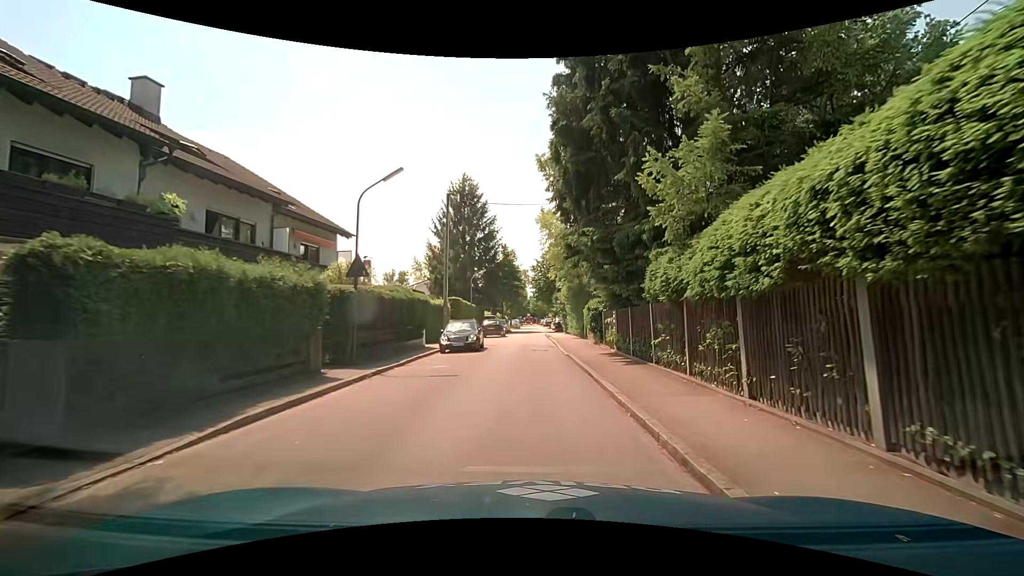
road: residential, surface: asphalt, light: Day
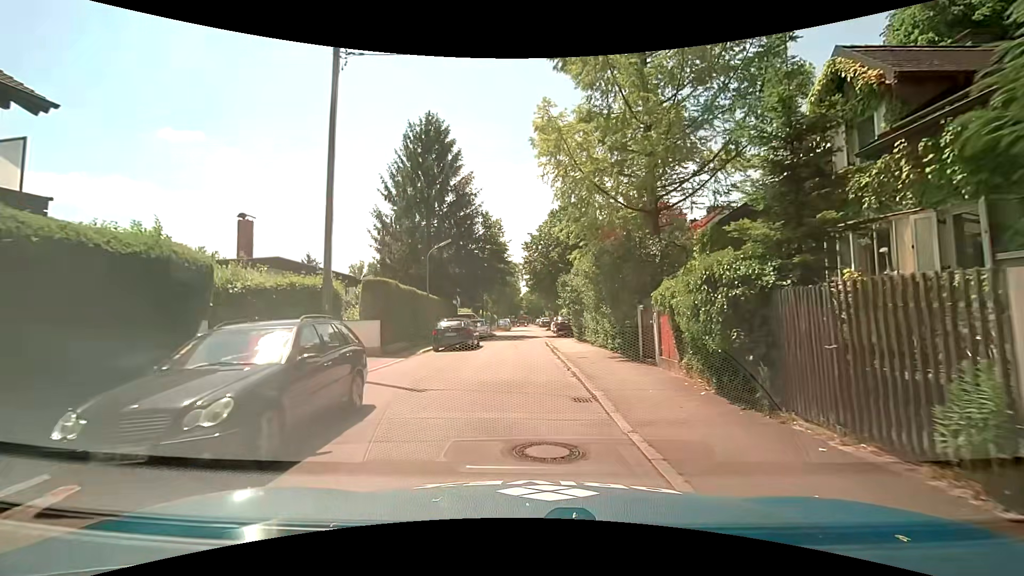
(-0.1, +17.2) m; +1°
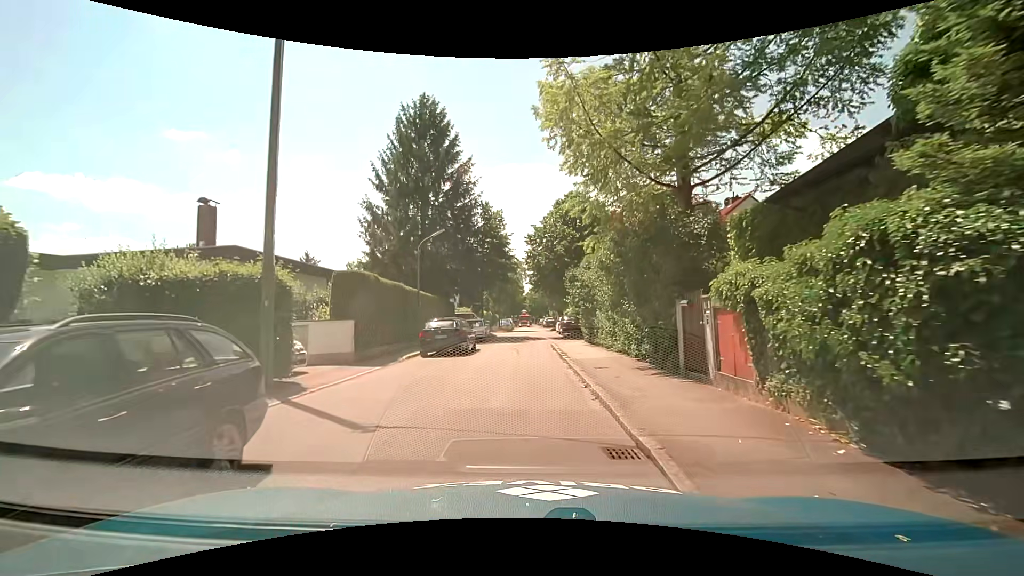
(0.0, +3.3) m; 0°
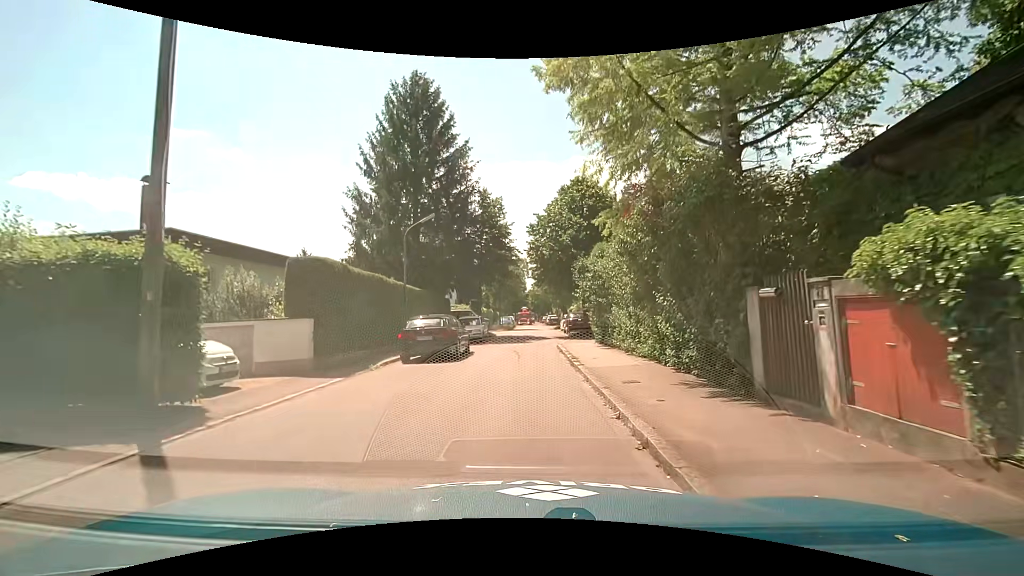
(0.0, +3.3) m; -2°
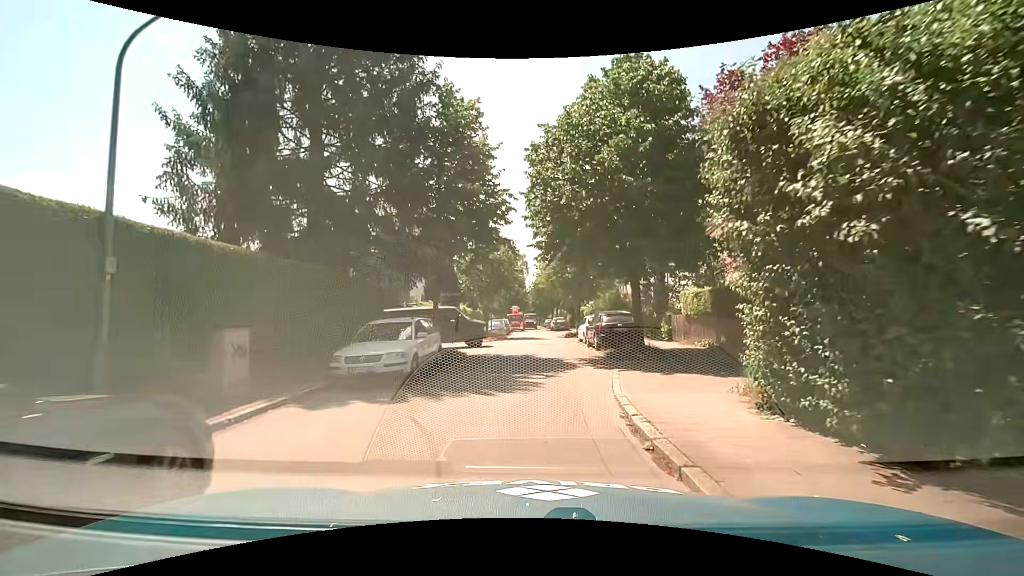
(+0.3, +16.0) m; +2°
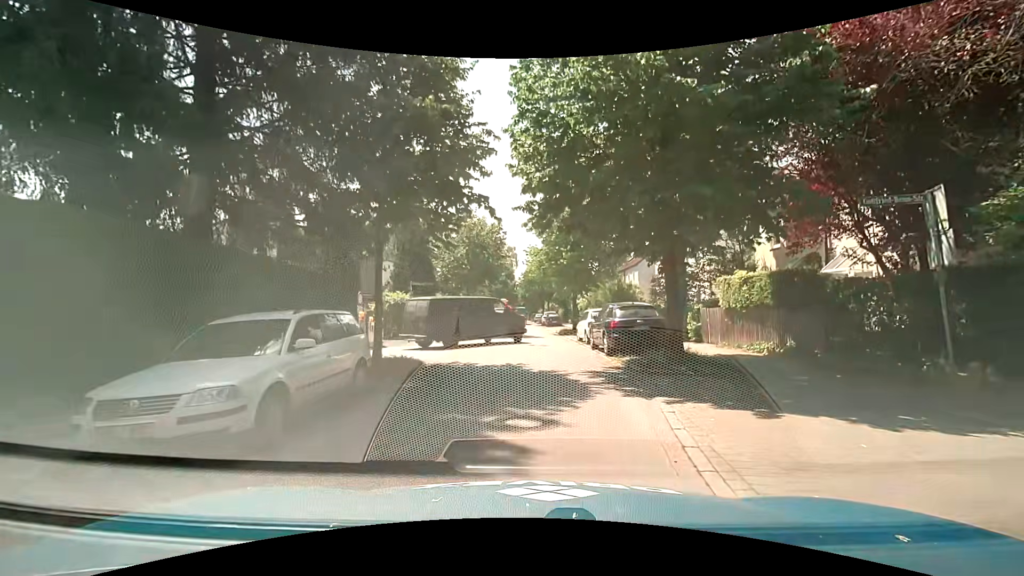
(0.0, +5.3) m; -1°
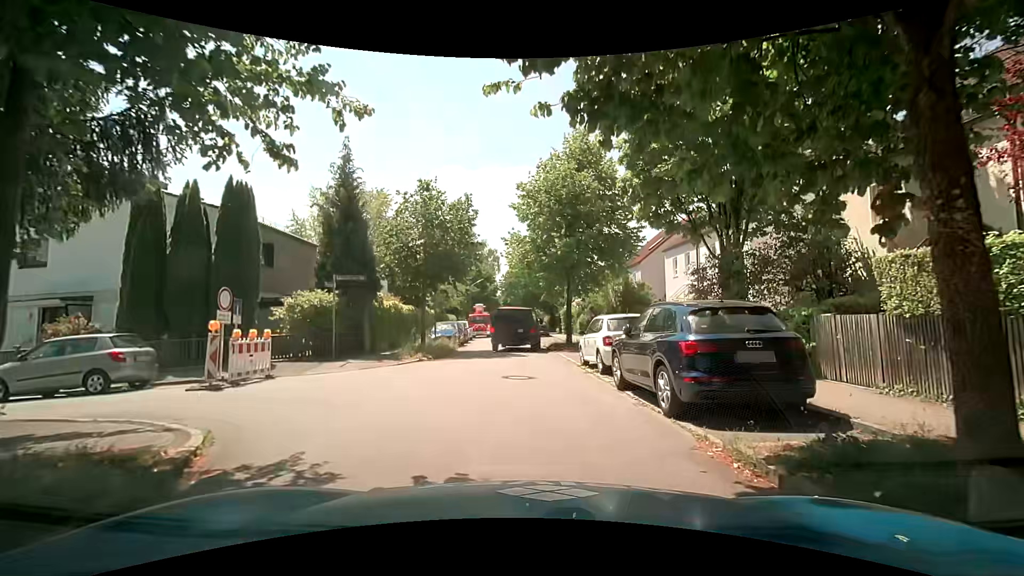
(+0.2, +8.4) m; +3°
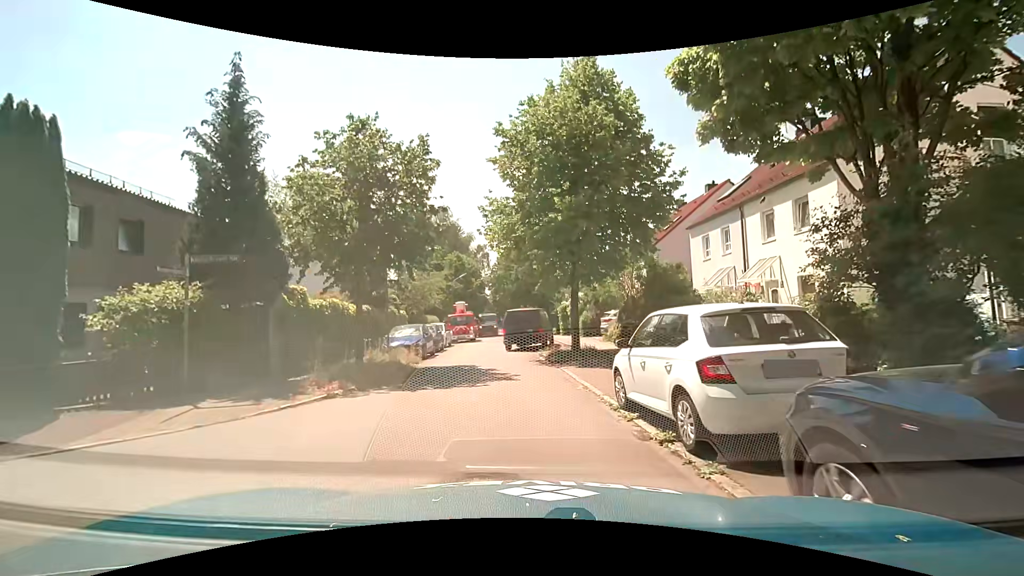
(0.0, +7.4) m; 0°
